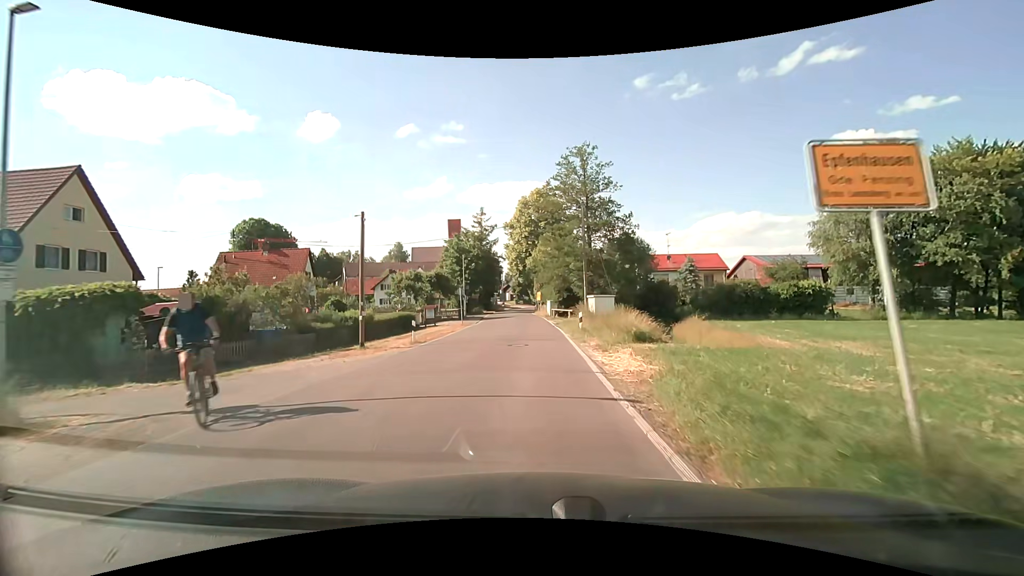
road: secondary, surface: asphalt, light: Day
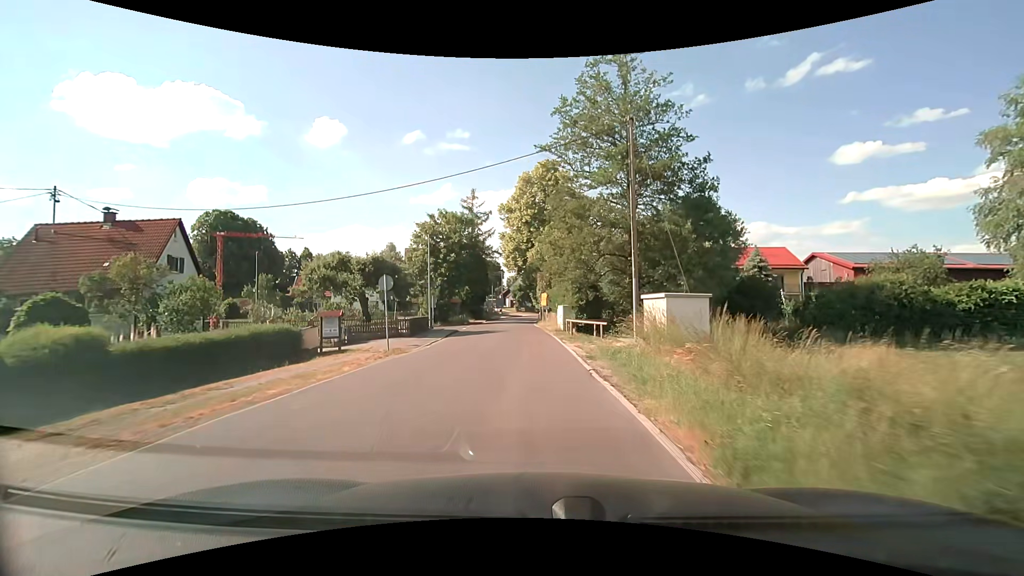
(-0.2, +20.6) m; -1°
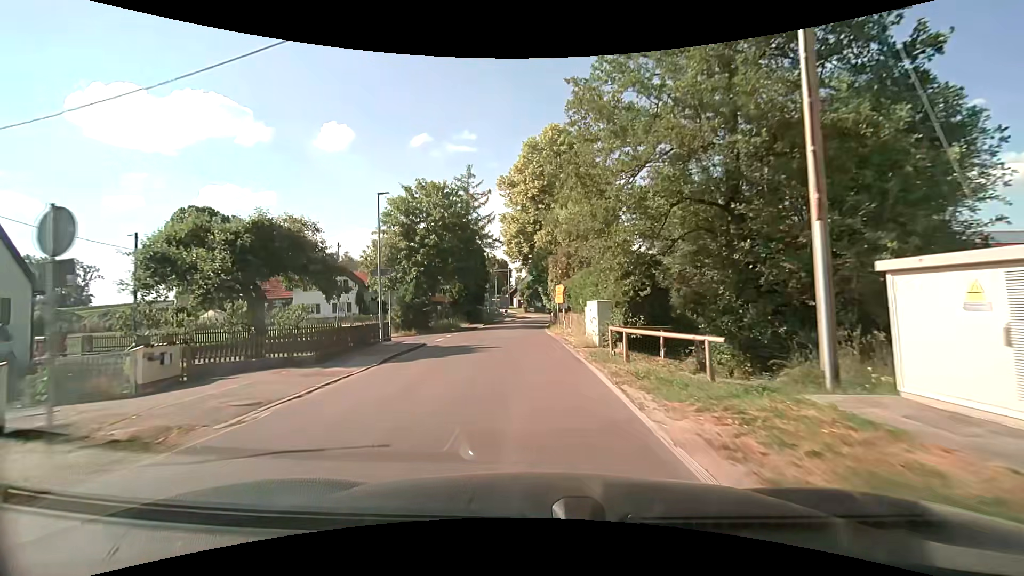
(-0.1, +14.0) m; -1°
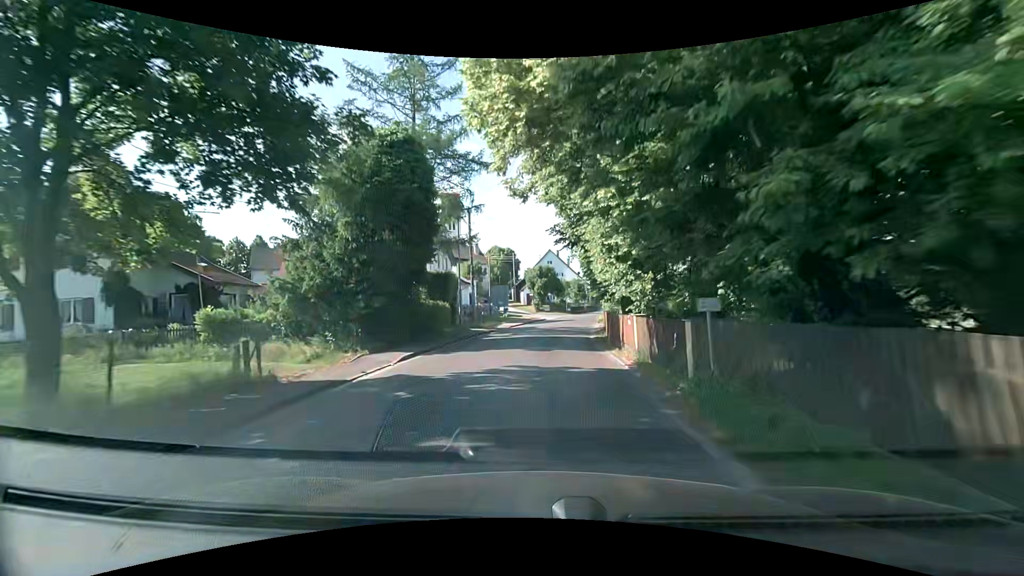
(-1.1, +34.9) m; -2°
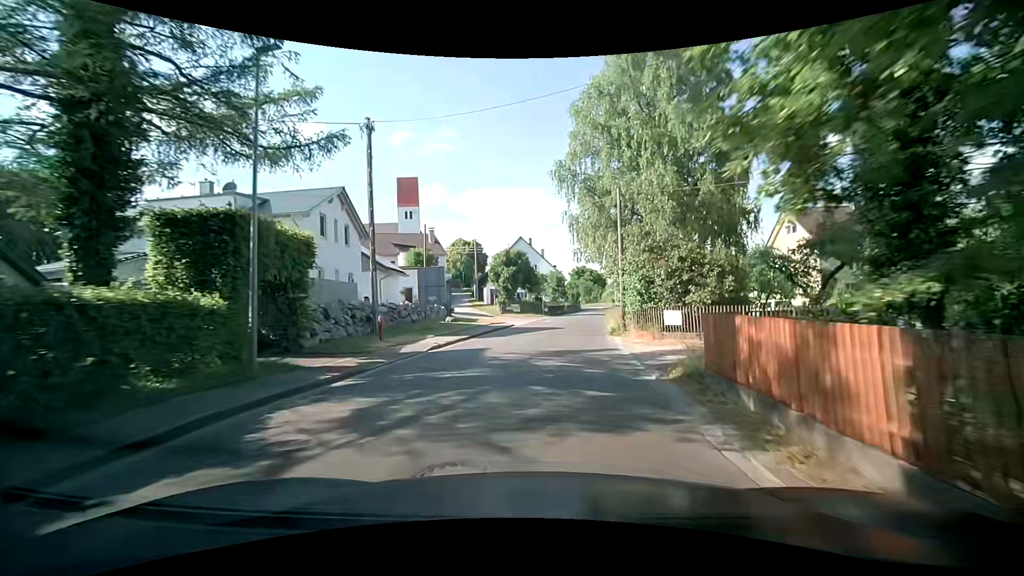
(+0.5, +20.7) m; +3°
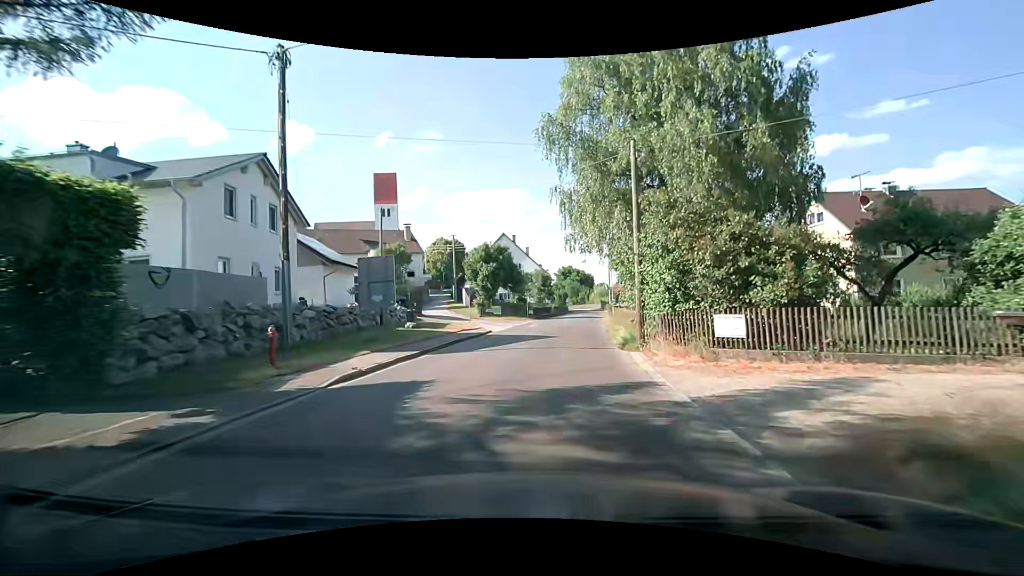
(+0.2, +6.8) m; +2°
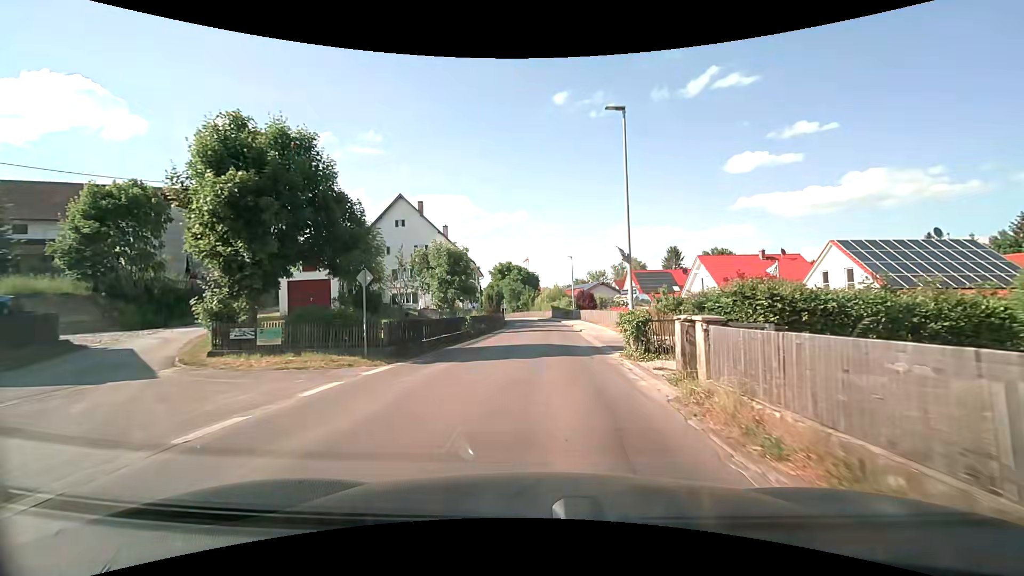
(+2.2, +33.1) m; +7°
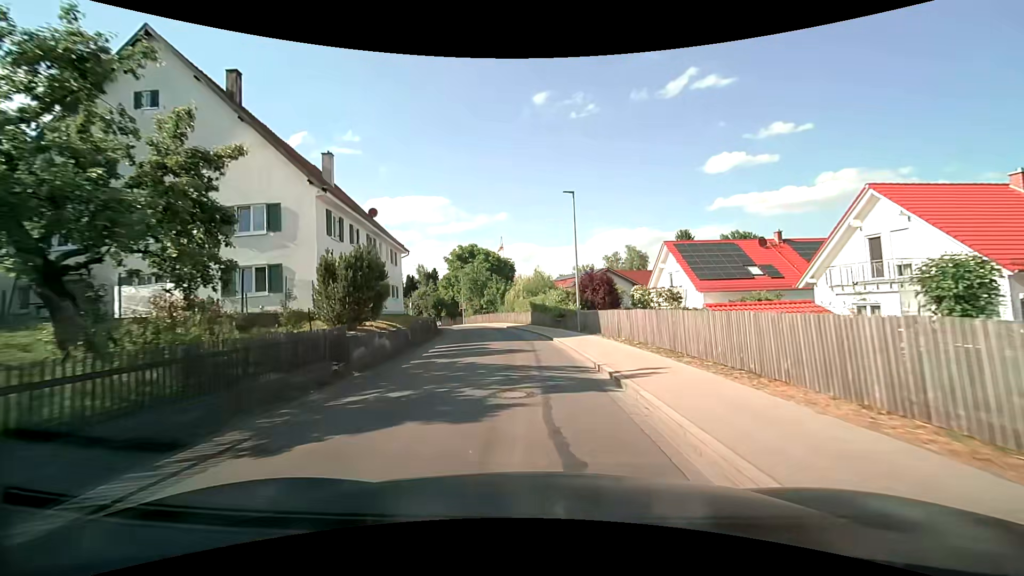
(+1.1, +31.9) m; +3°
(0, +10) (-1, +20) (-2, +30) (-4, +40) (-6, +49) (-10, +59) (-14, +68) (-19, +76) (-24, +85) (-29, +94) m
